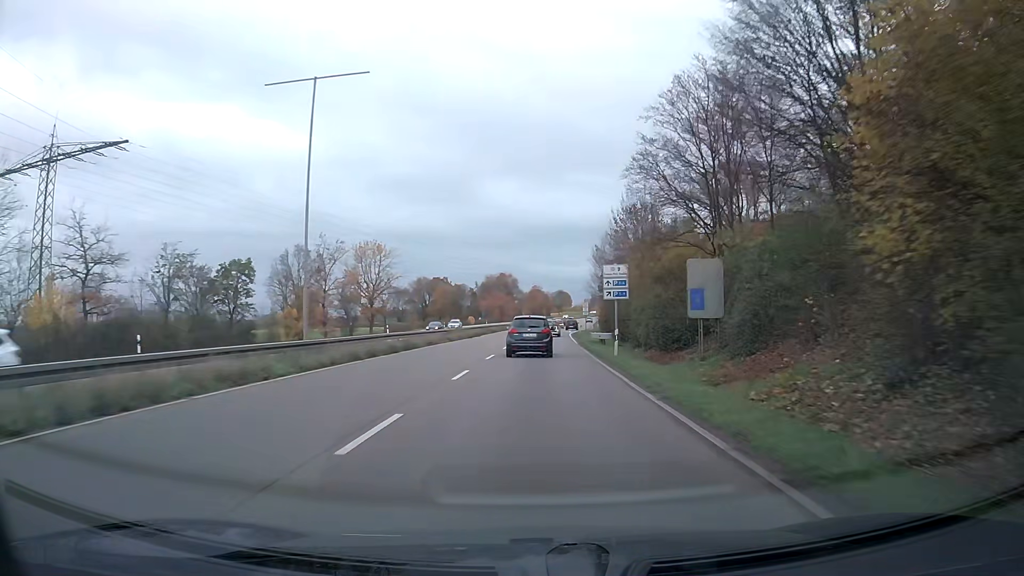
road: trunk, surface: asphalt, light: Day
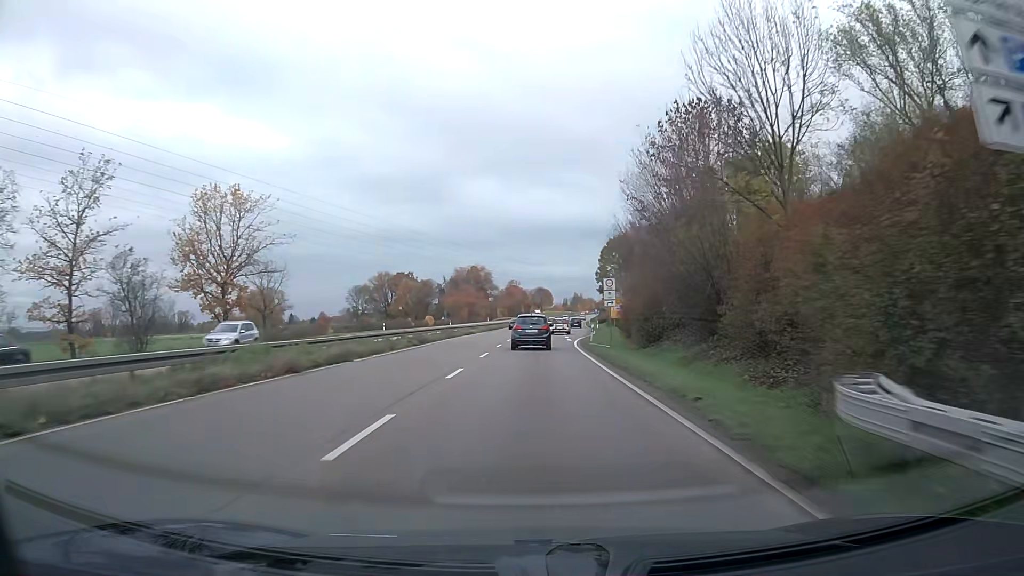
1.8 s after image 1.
(+0.6, +36.6) m; +2°
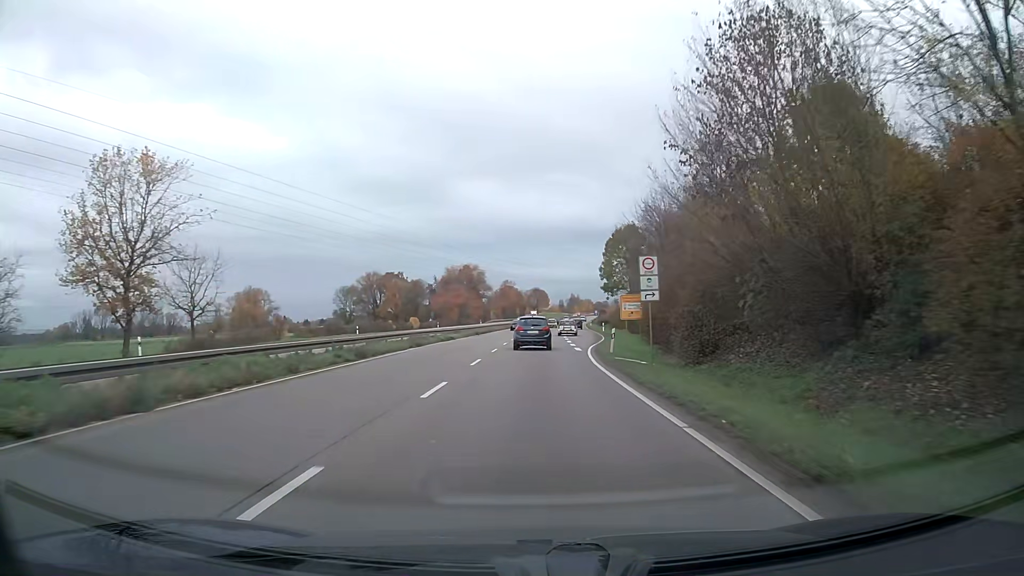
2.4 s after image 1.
(0.0, +12.3) m; 0°
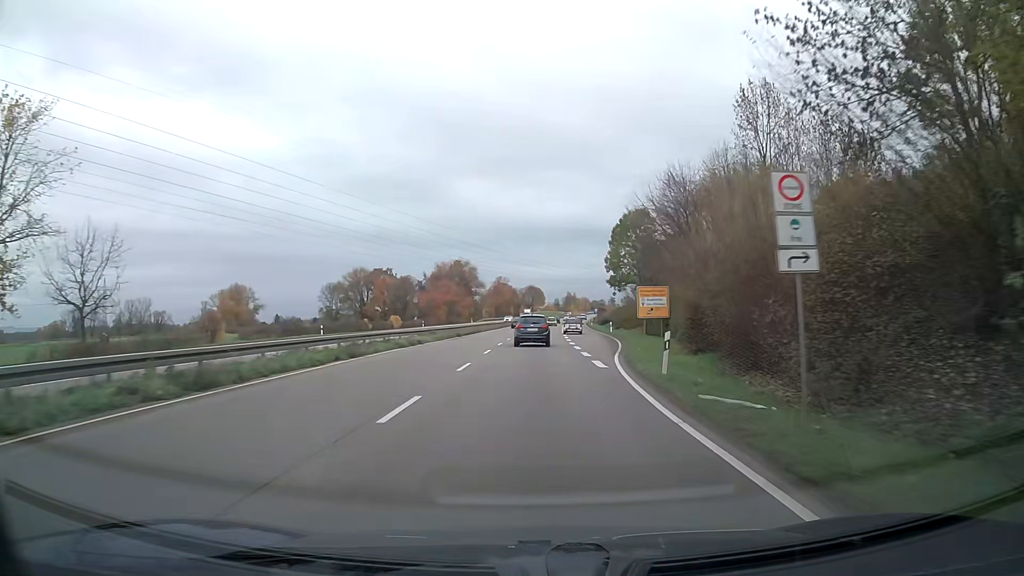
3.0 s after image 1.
(0.0, +12.4) m; 0°
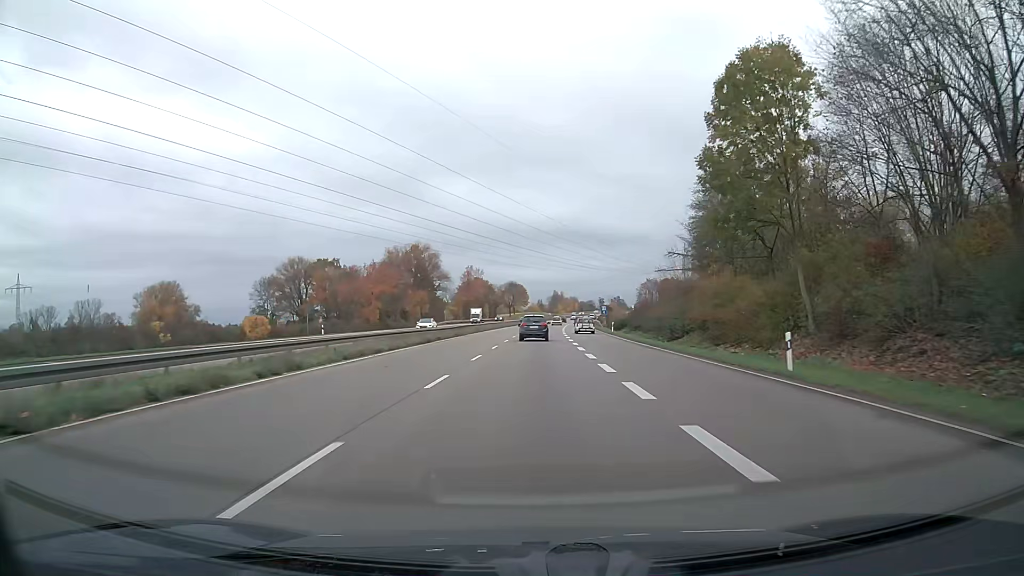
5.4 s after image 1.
(+0.7, +49.8) m; +2°
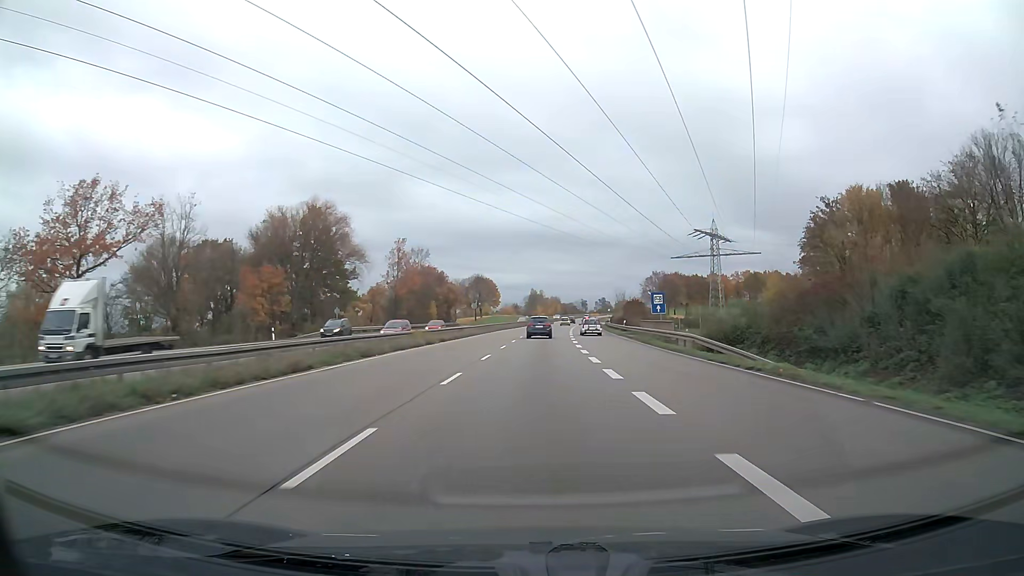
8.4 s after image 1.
(+1.0, +62.1) m; +2°
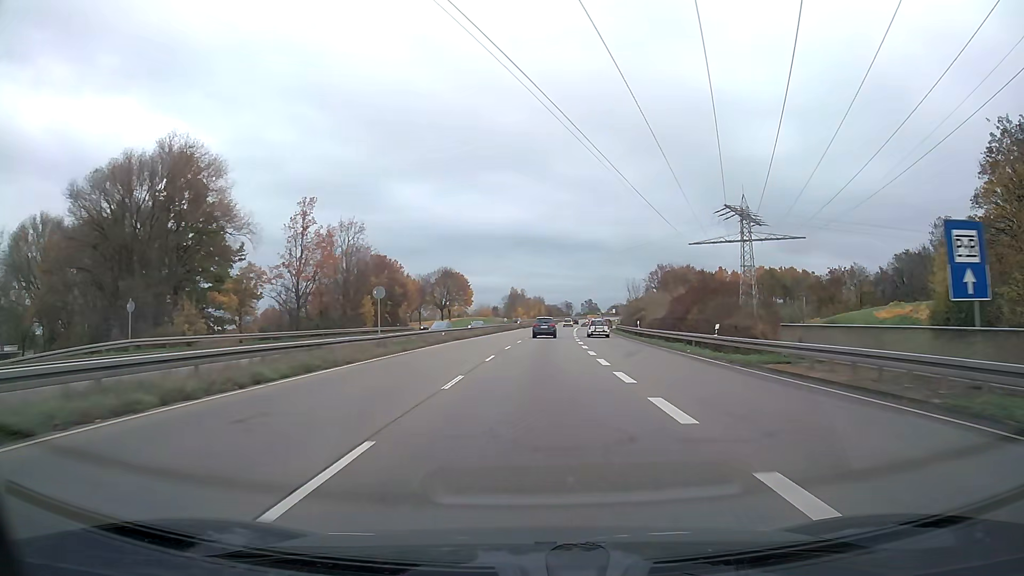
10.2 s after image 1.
(+0.5, +37.1) m; +2°
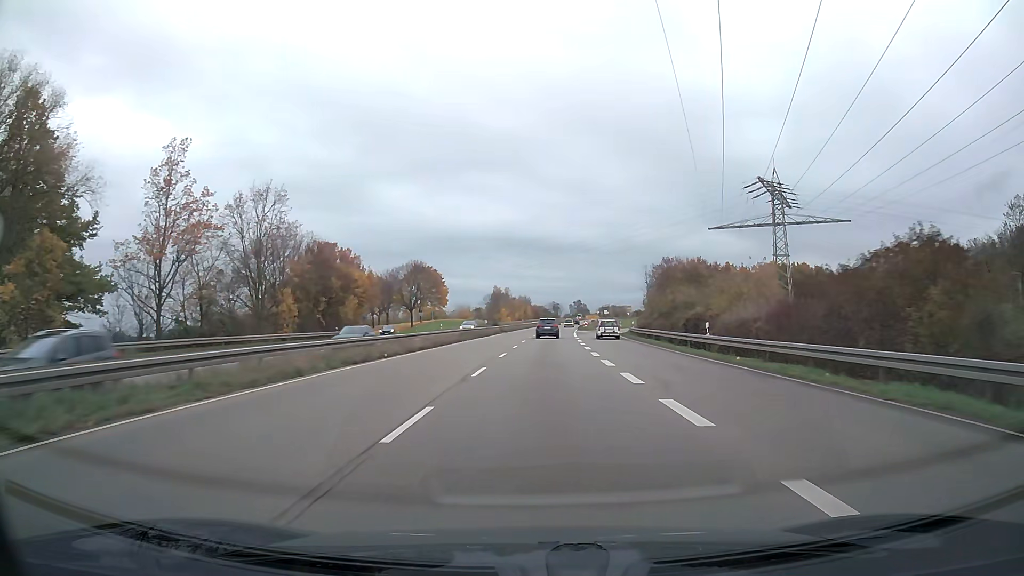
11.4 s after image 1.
(+0.3, +24.6) m; +1°
